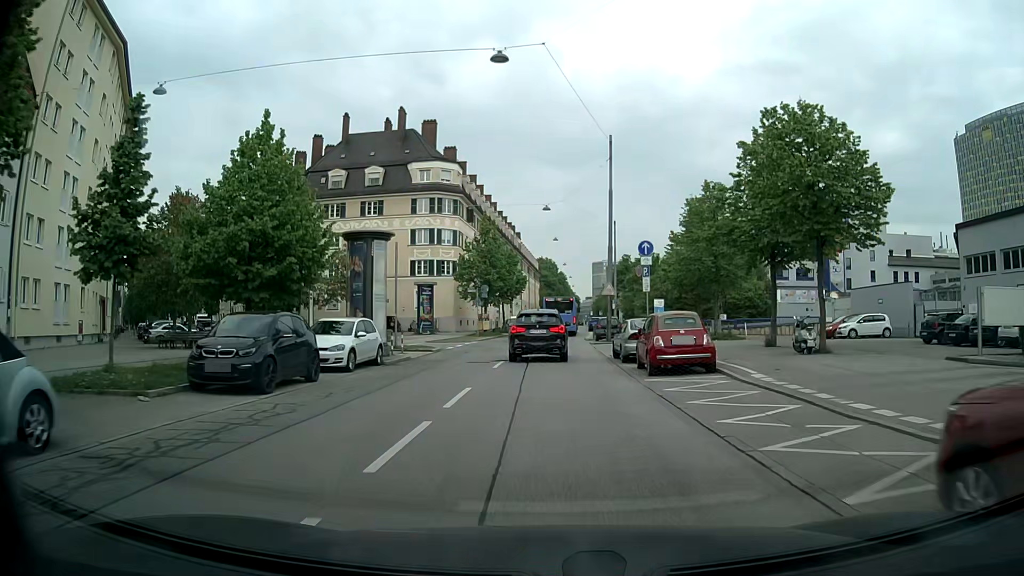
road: tertiary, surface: asphalt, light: Day
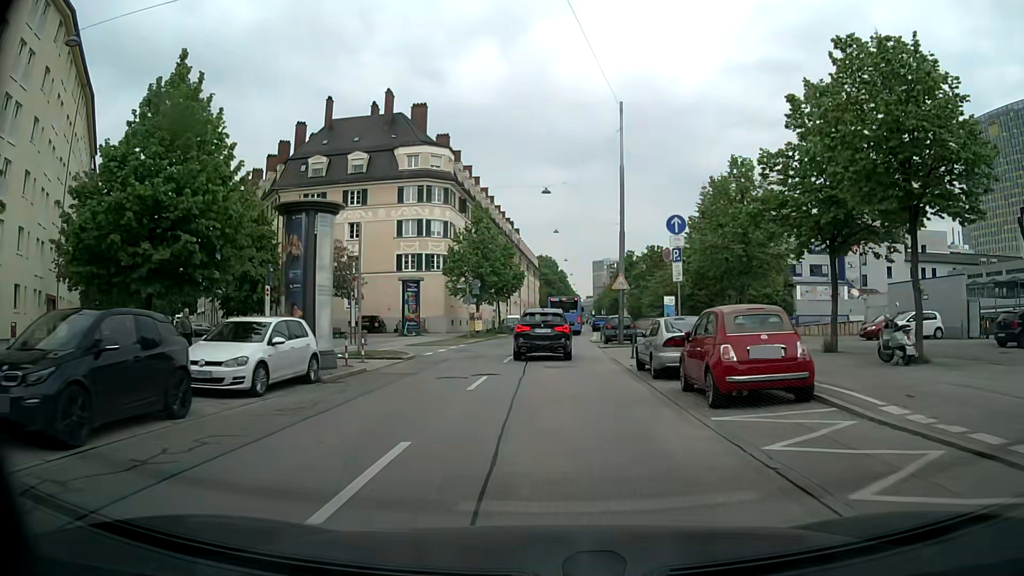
(0.0, +6.2) m; 0°
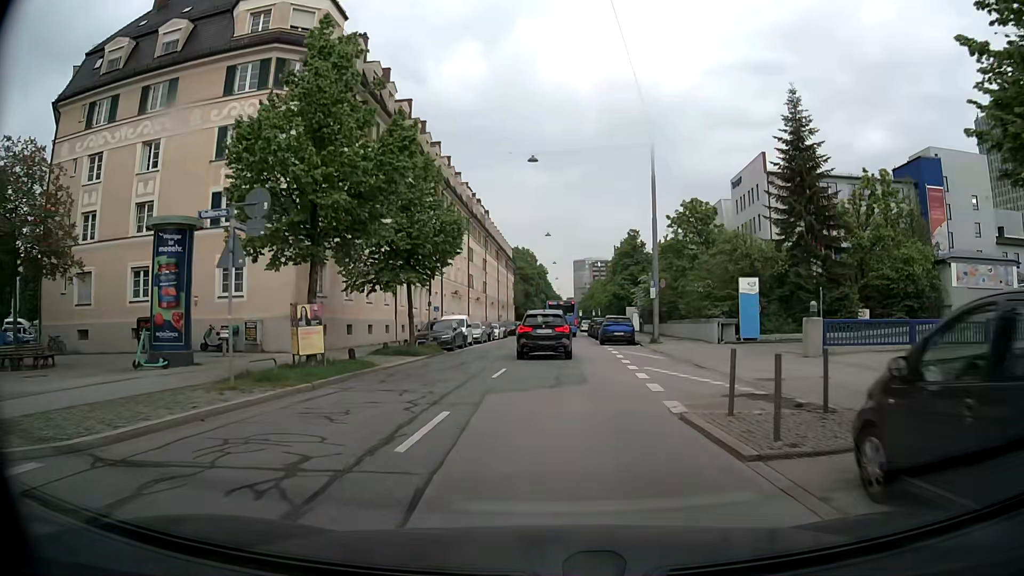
(+0.4, +31.8) m; +2°
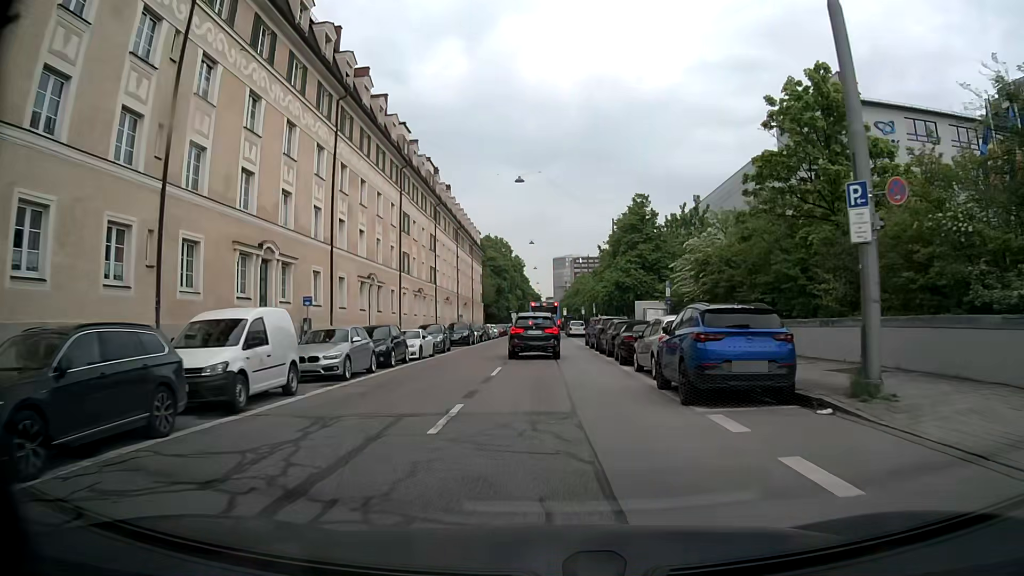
(+0.3, +26.2) m; +1°
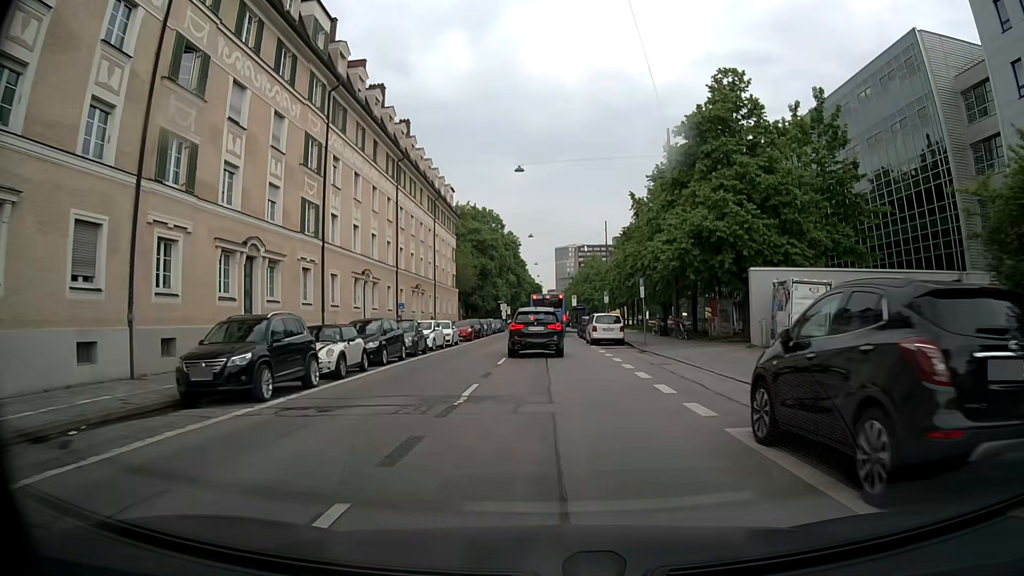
(+0.2, +33.5) m; -1°
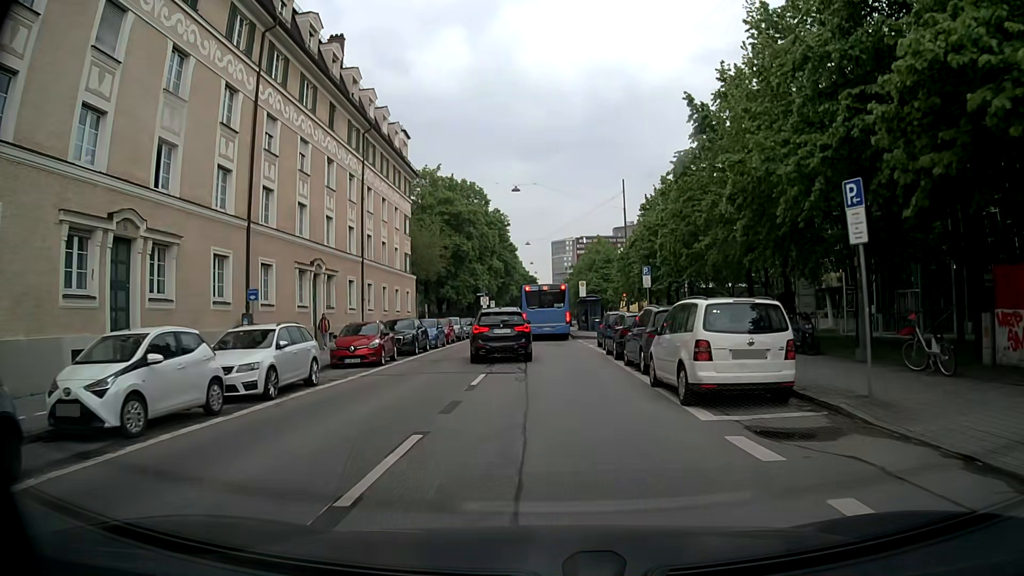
(+0.4, +24.0) m; +1°
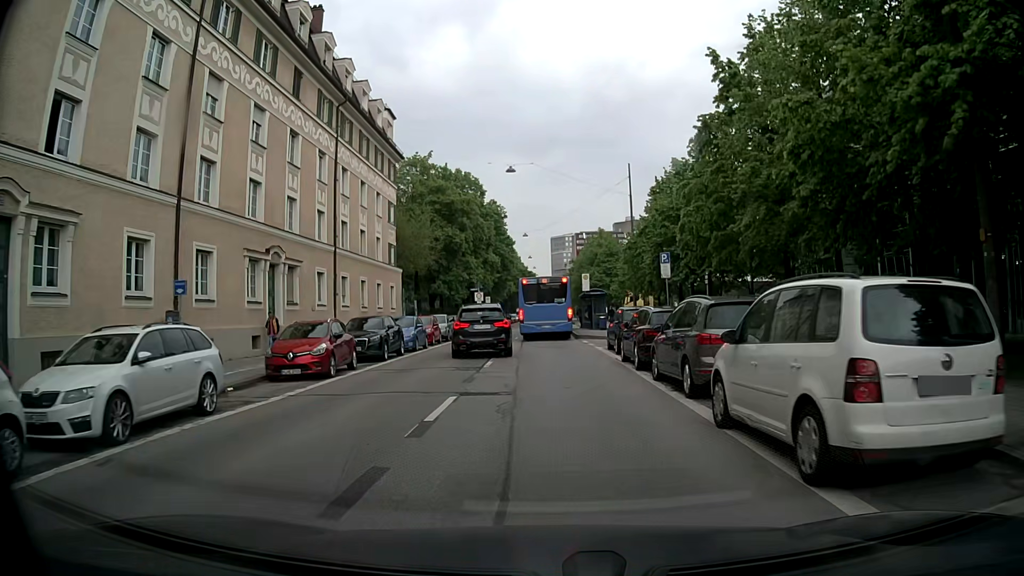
(0.0, +5.1) m; 0°
